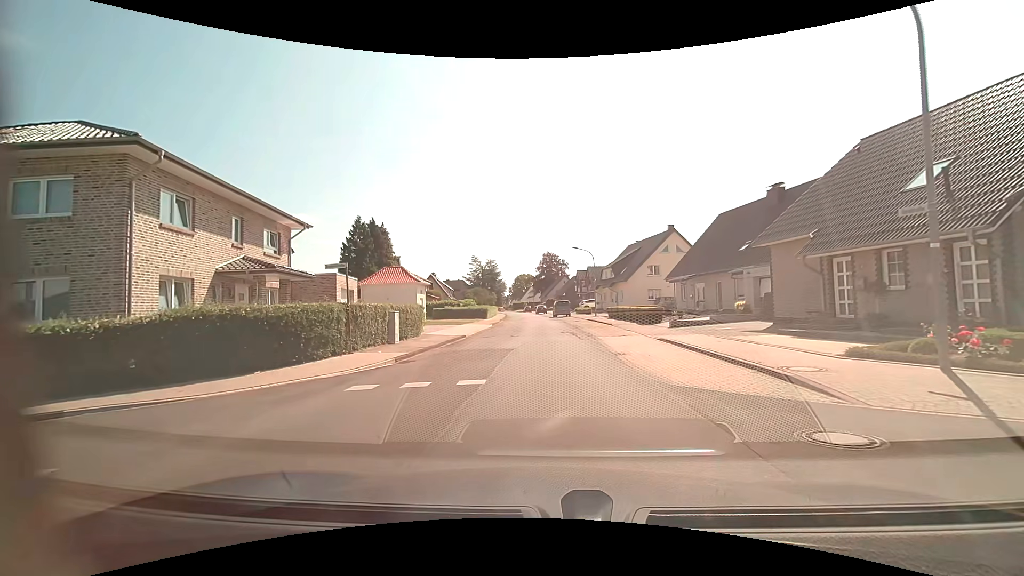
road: residential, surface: asphalt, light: Day
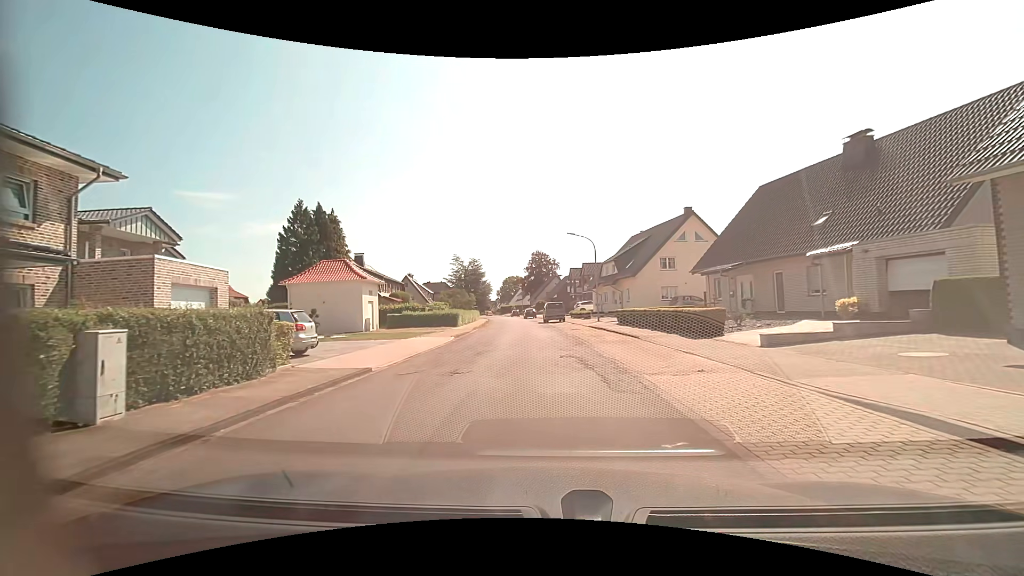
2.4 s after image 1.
(+0.1, +12.2) m; +1°
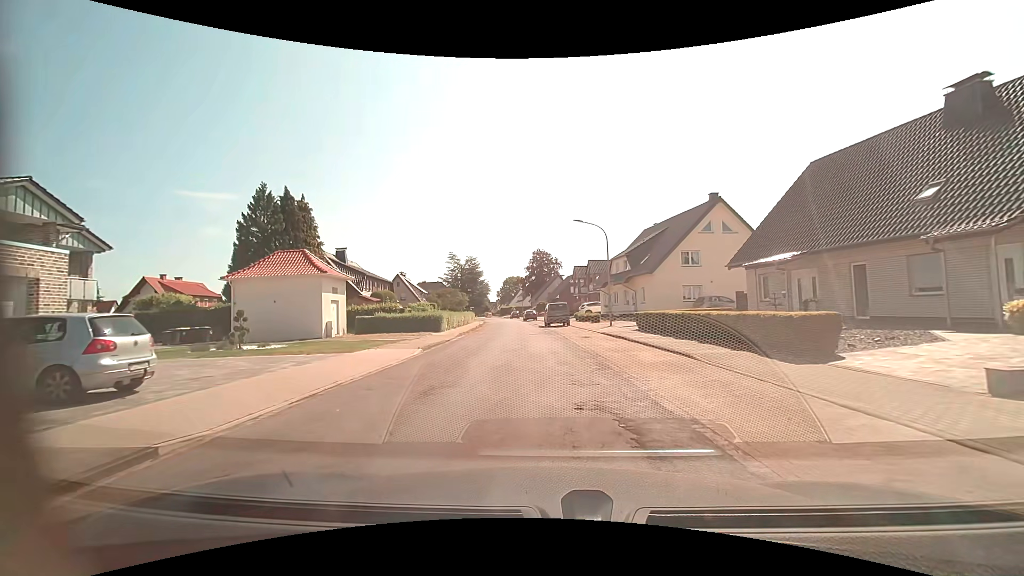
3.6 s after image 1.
(-0.1, +6.9) m; -1°
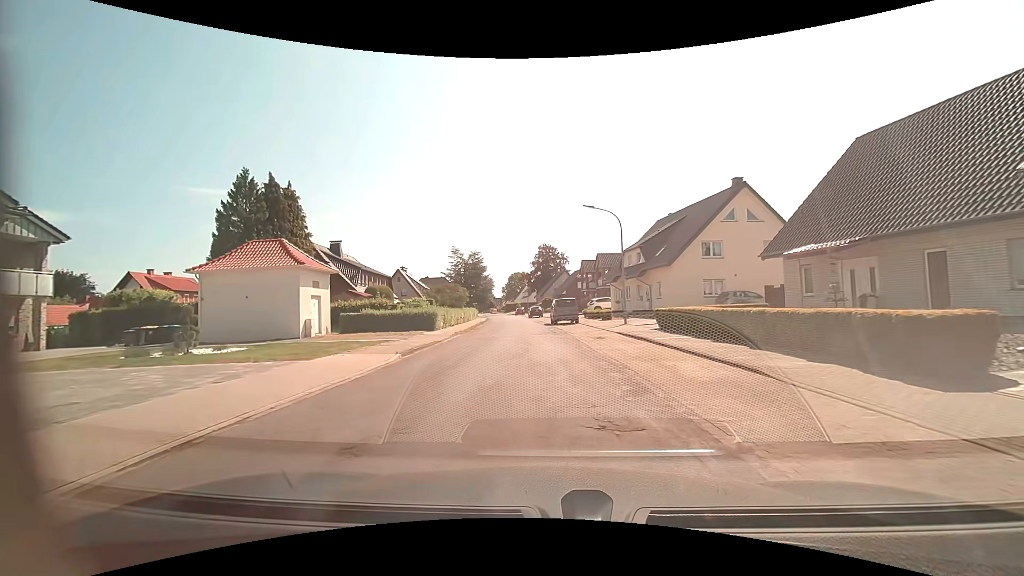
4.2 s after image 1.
(0.0, +3.6) m; -1°
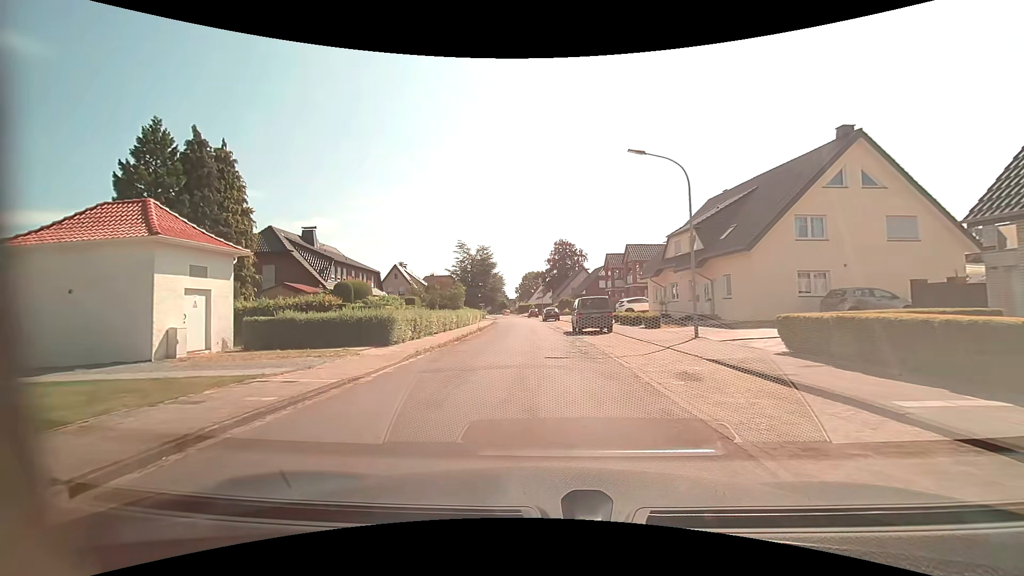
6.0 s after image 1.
(-0.2, +11.2) m; -1°
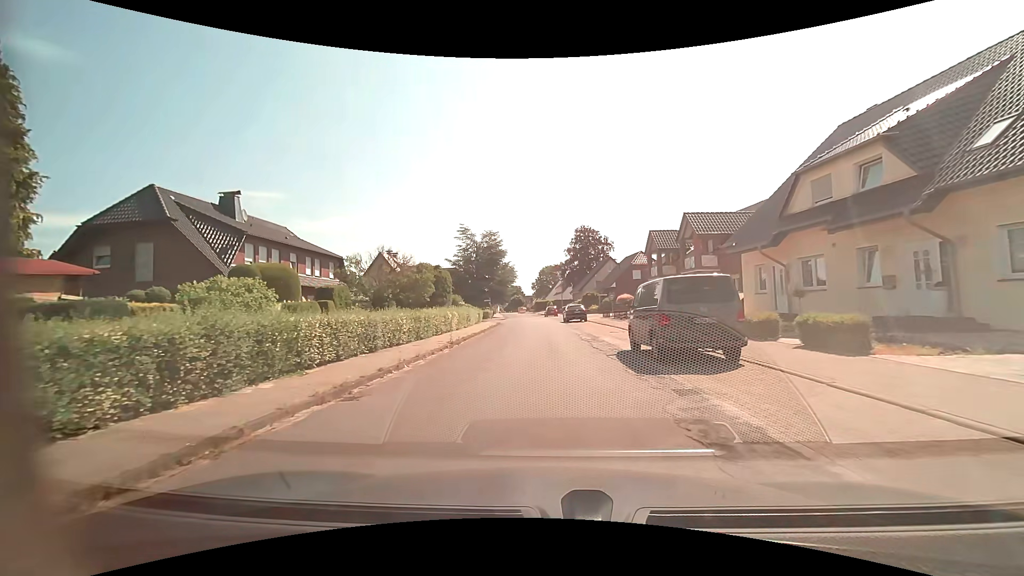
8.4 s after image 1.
(-0.3, +15.7) m; -3°
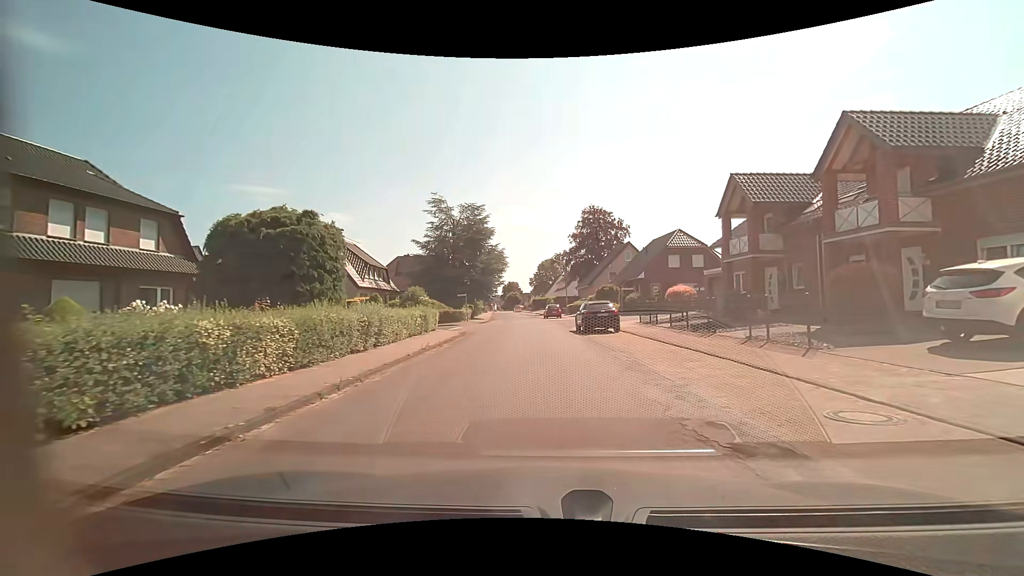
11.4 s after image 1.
(0.0, +19.5) m; +1°
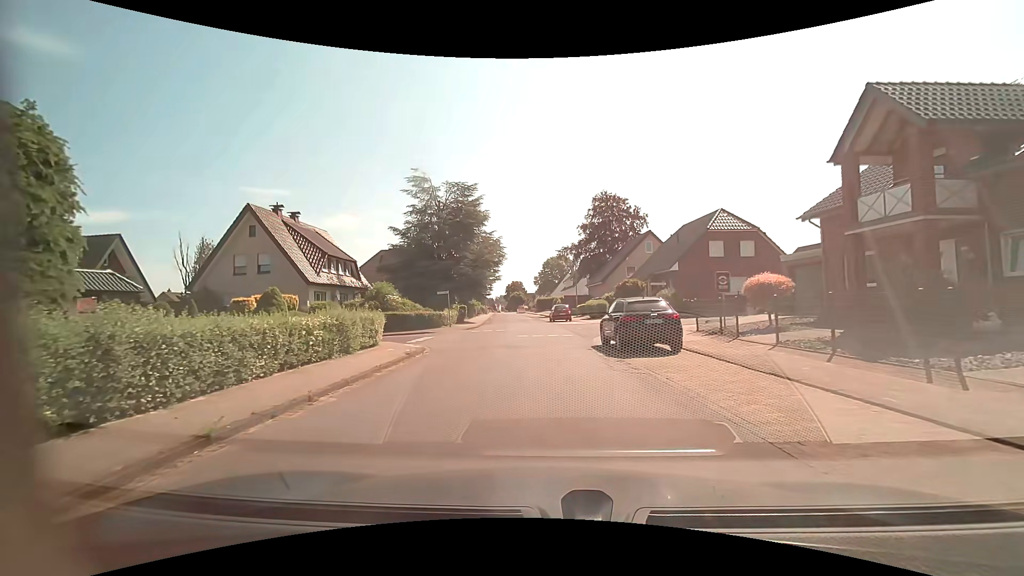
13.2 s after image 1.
(-0.1, +10.3) m; -1°
(0, +10) (0, +20) (-1, +30) (-1, +40) (-2, +50) (-2, +60) (-3, +70) (-4, +80) (-5, +90) (-6, +100) m
